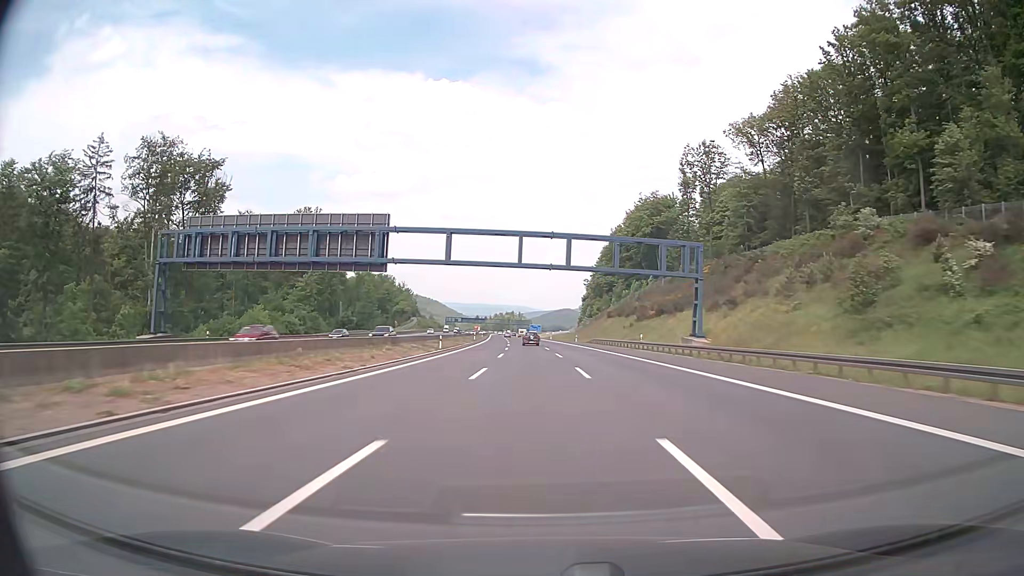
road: motorway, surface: asphalt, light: Day
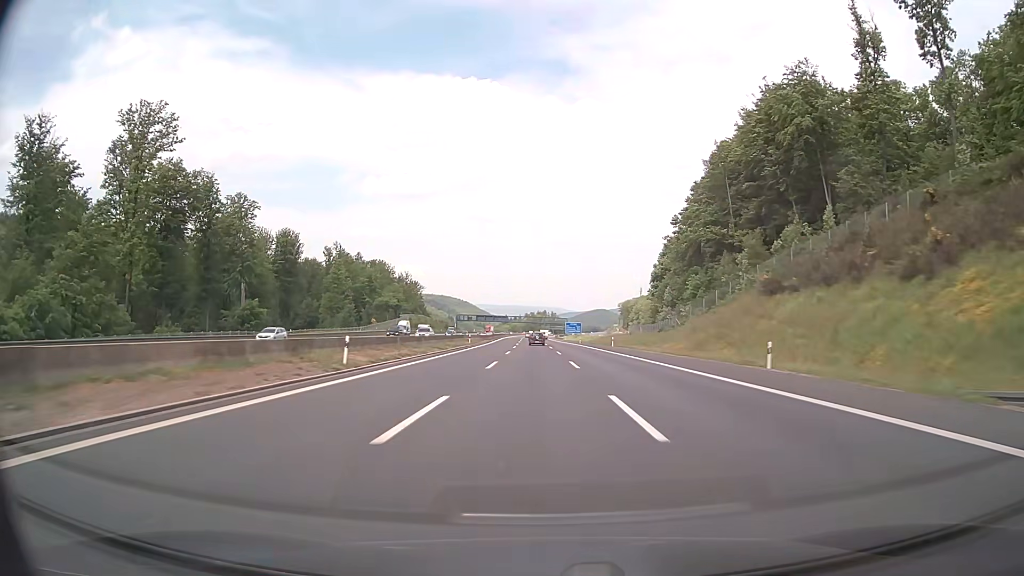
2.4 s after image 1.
(-2.4, +83.5) m; -3°
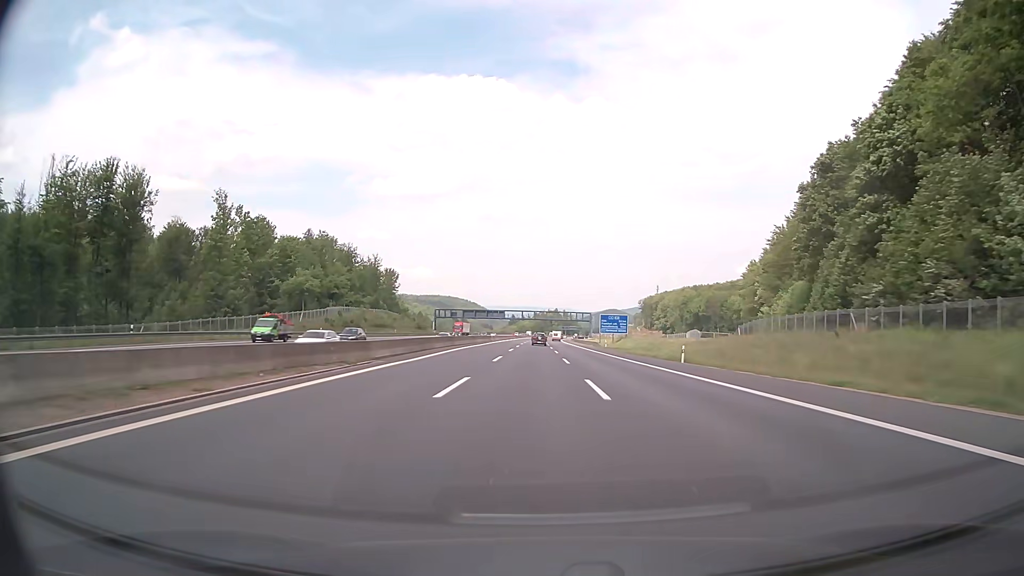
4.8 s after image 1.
(-1.2, +83.9) m; -1°
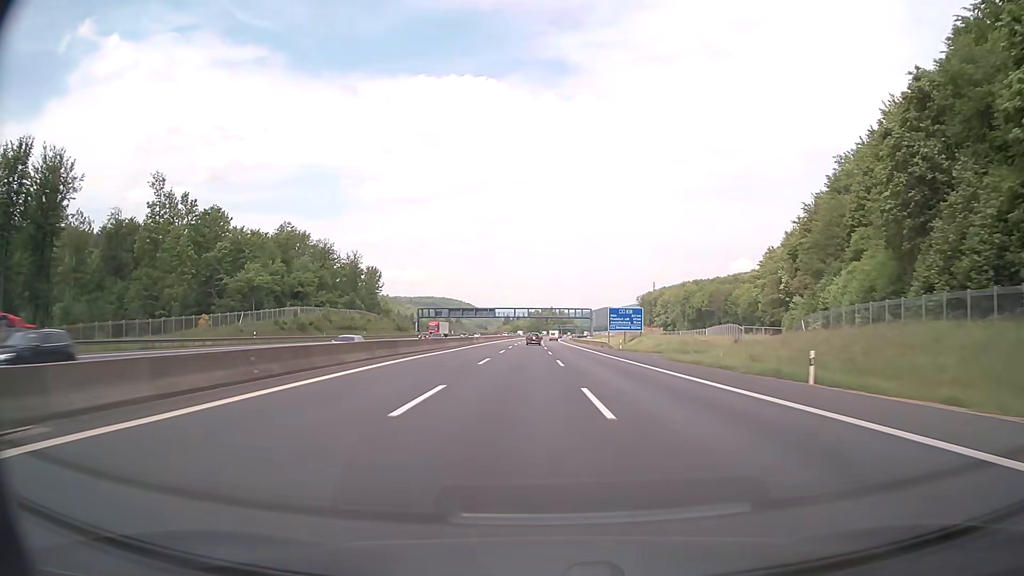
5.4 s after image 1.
(+0.1, +21.0) m; 0°
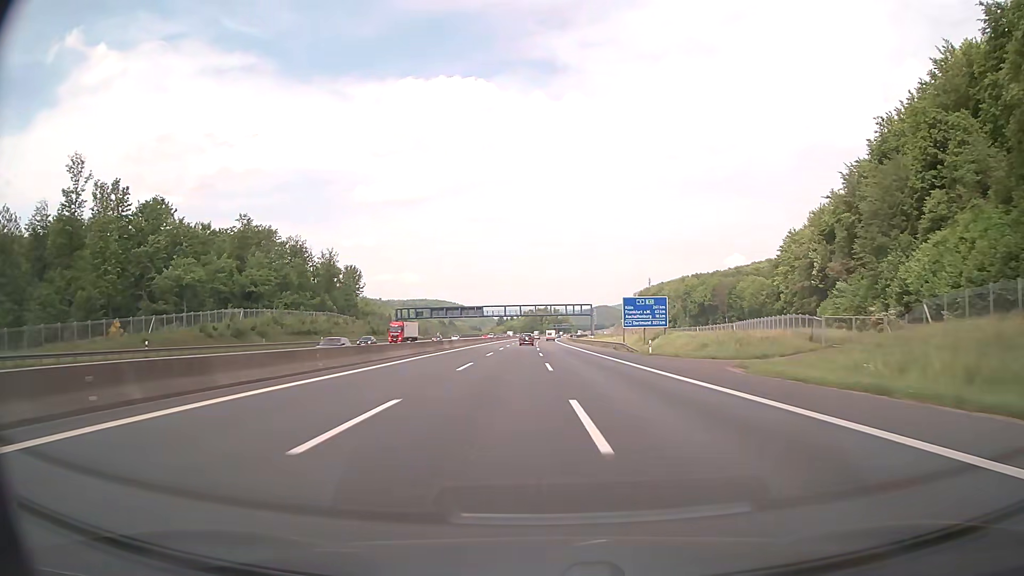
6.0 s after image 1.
(+0.1, +21.0) m; 0°
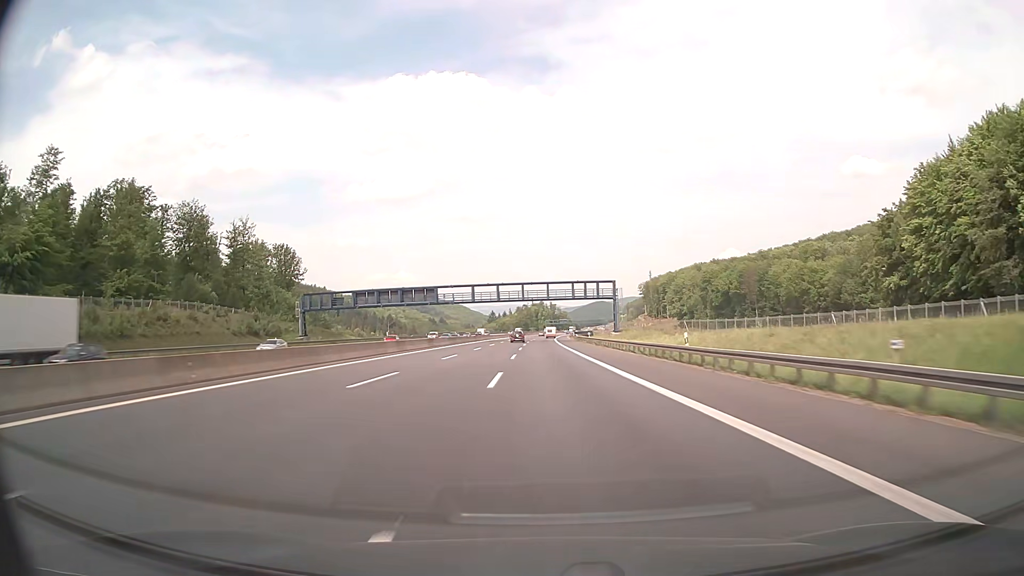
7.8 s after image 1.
(+0.5, +62.8) m; +1°
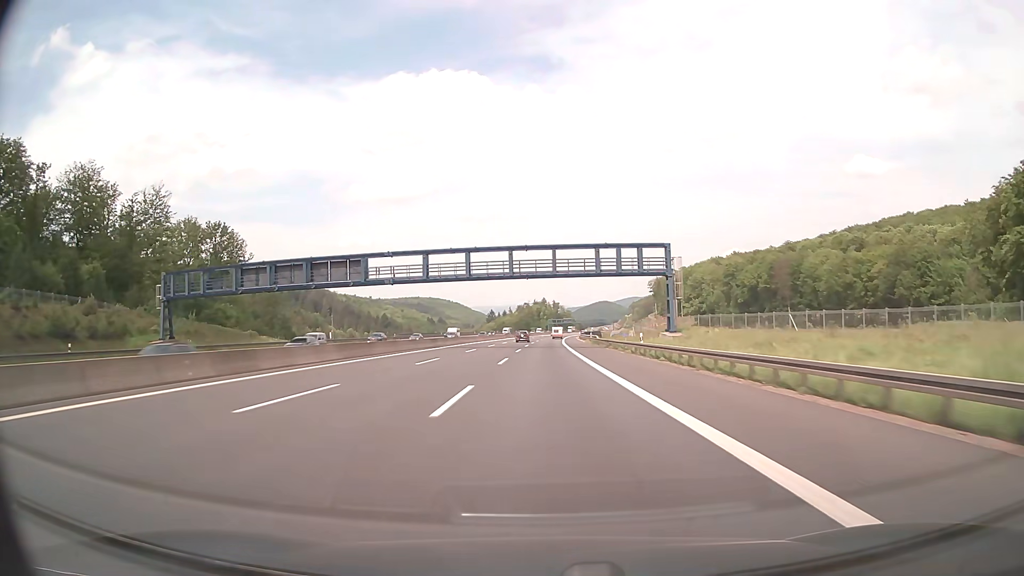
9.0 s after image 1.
(-0.2, +41.4) m; 0°
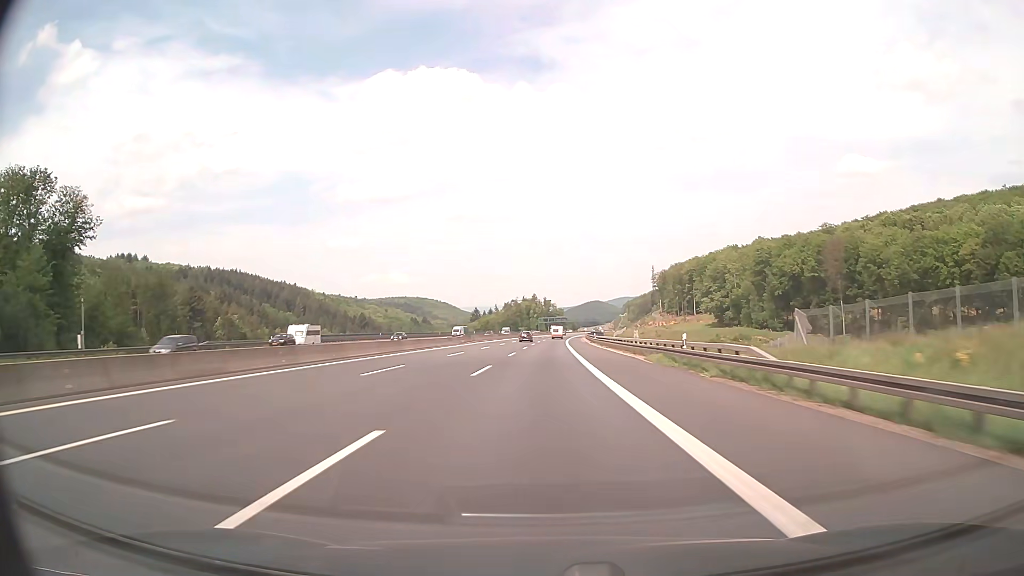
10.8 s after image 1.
(+0.3, +61.3) m; +1°
(0, +10) (0, +20) (0, +30) (0, +40) (+1, +50) (+1, +60) (+1, +70) (+1, +80) (+1, +90) (+2, +100) m
